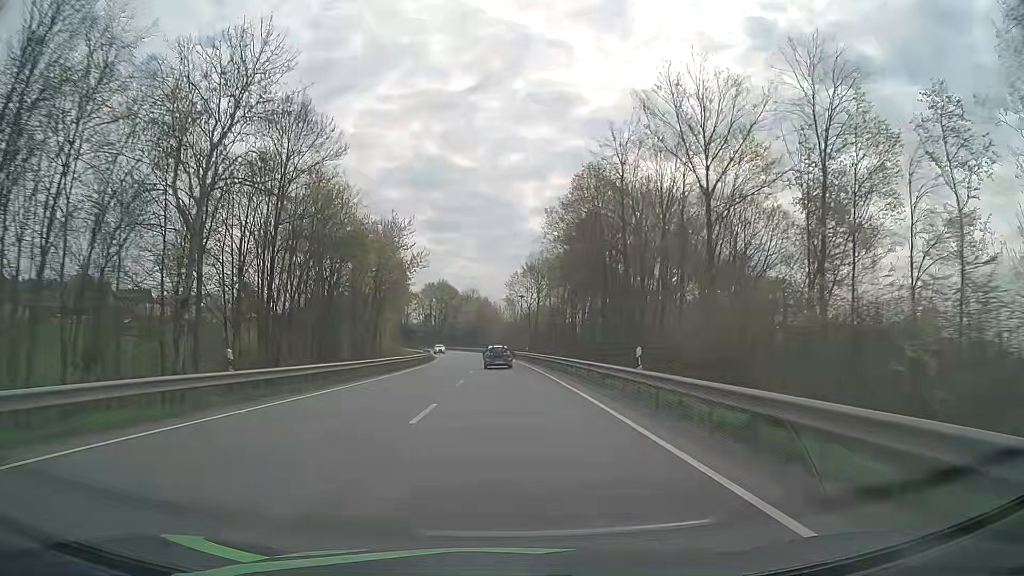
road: primary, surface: asphalt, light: Day
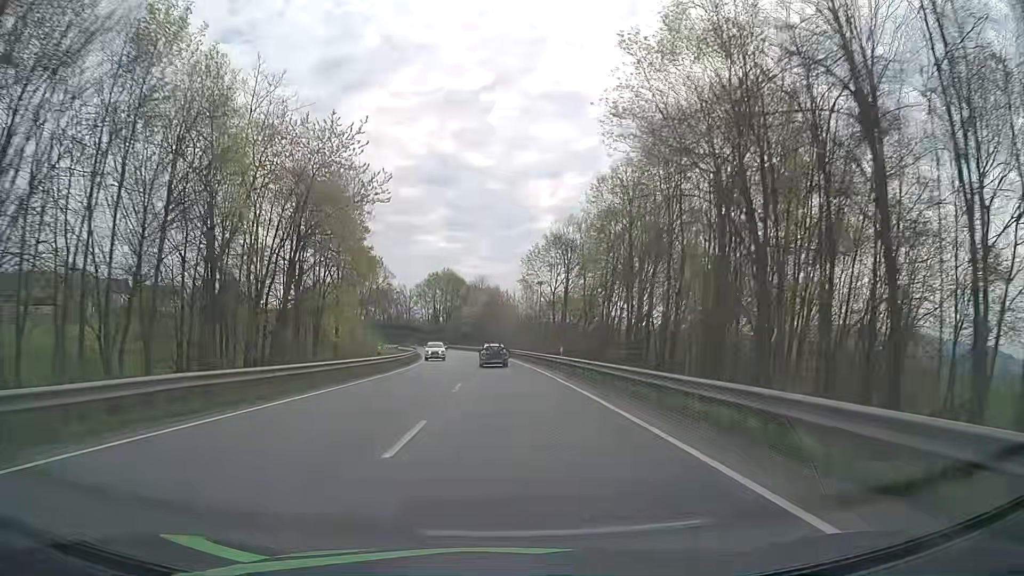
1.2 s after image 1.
(-0.1, +27.8) m; 0°
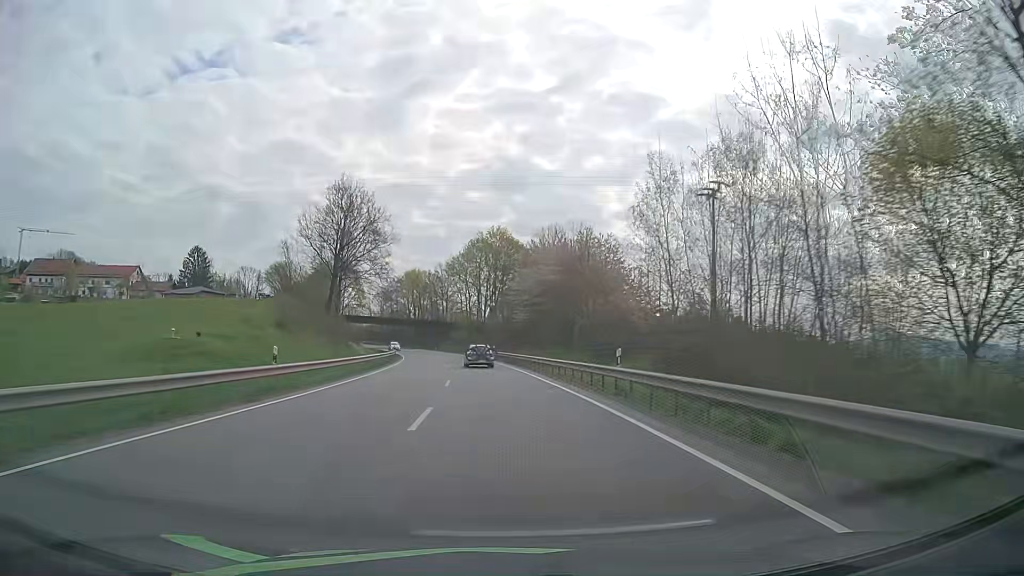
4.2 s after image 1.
(-3.2, +69.5) m; -6°
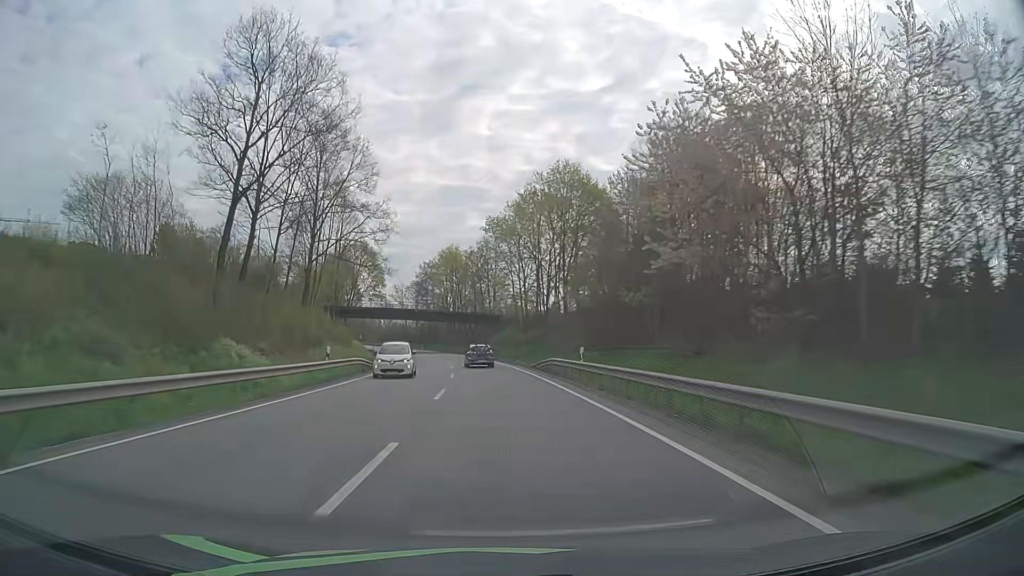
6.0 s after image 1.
(-1.9, +41.6) m; -5°
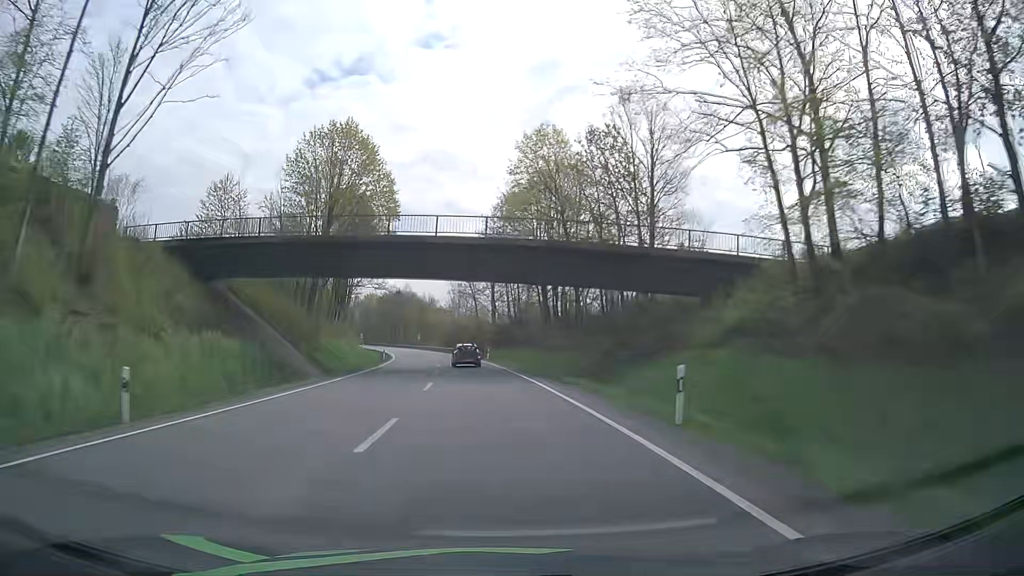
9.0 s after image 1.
(-4.9, +68.9) m; -9°
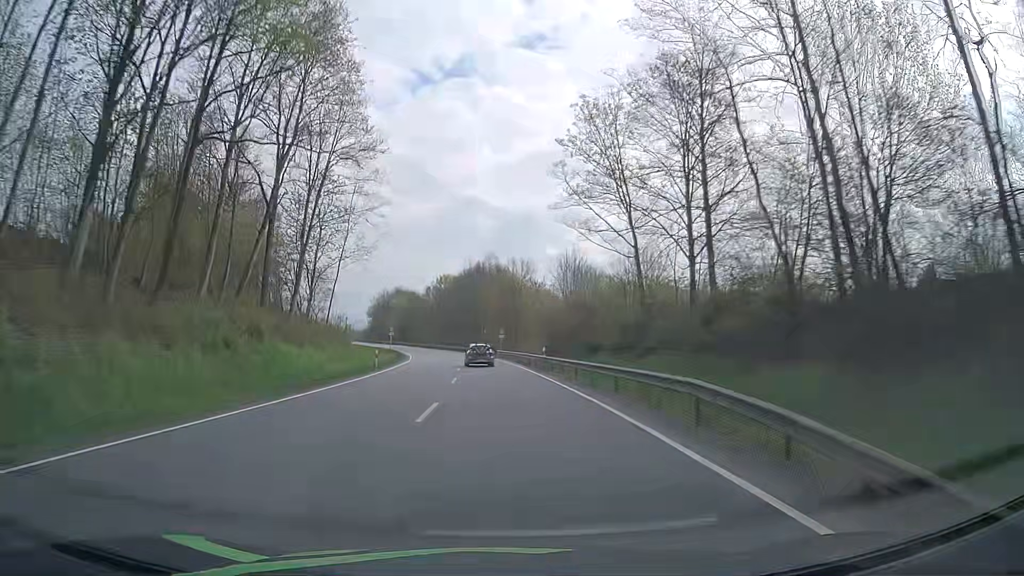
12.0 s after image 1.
(-5.6, +68.6) m; -9°
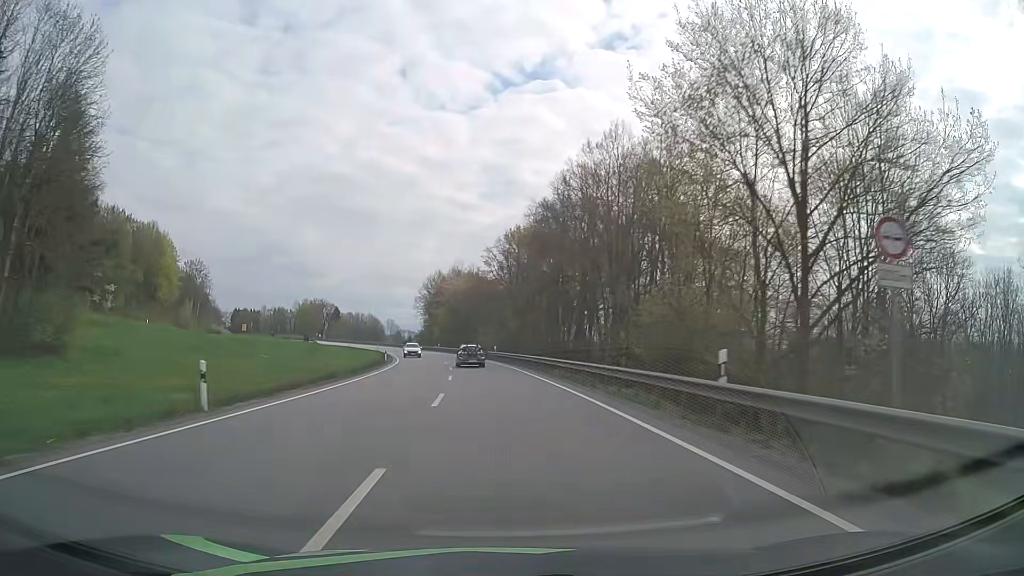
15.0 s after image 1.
(-4.4, +68.7) m; -7°
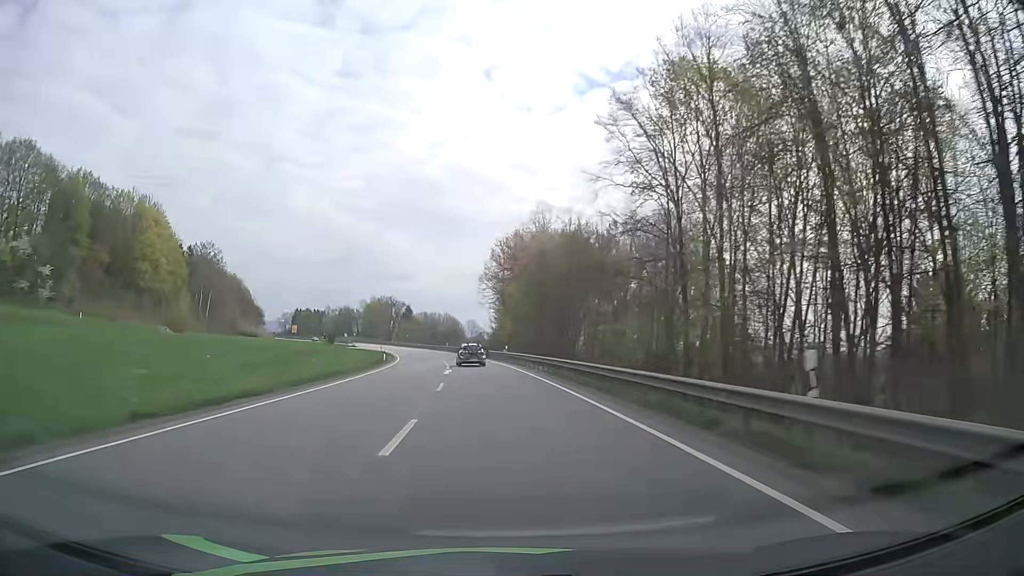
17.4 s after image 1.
(-3.5, +55.2) m; -8°
(0, +10) (0, +20) (-1, +30) (-2, +40) (-3, +50) (-4, +60) (-6, +70) (-7, +80) (-9, +89) (-11, +99) m
